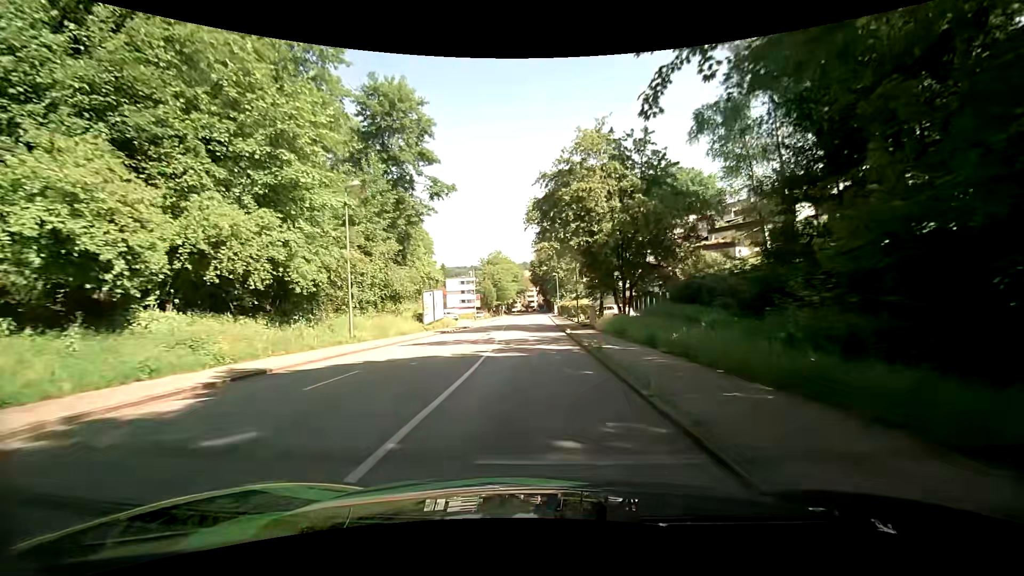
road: tertiary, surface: asphalt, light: Day
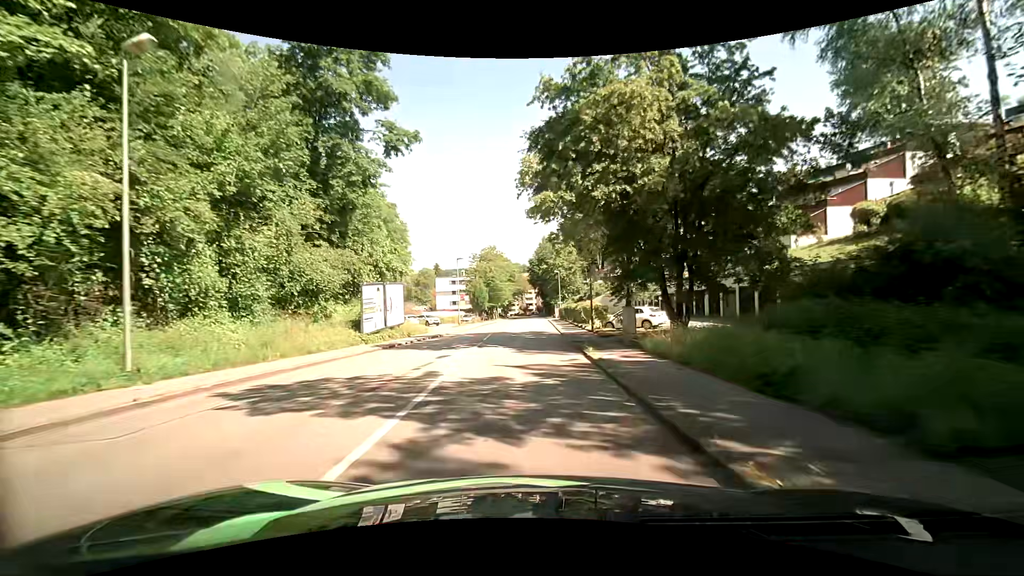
(+0.1, +13.7) m; +1°
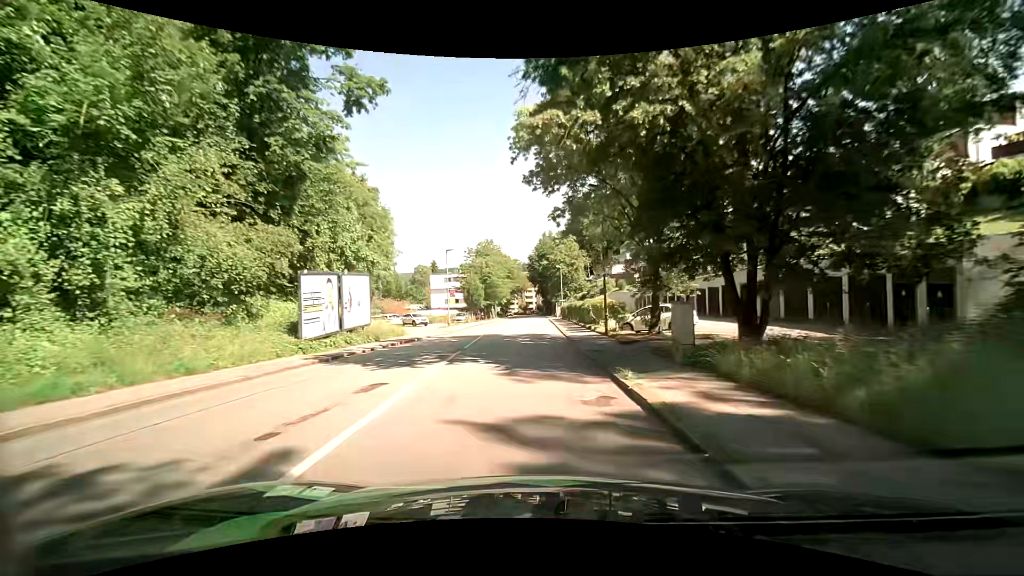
(0.0, +7.0) m; 0°
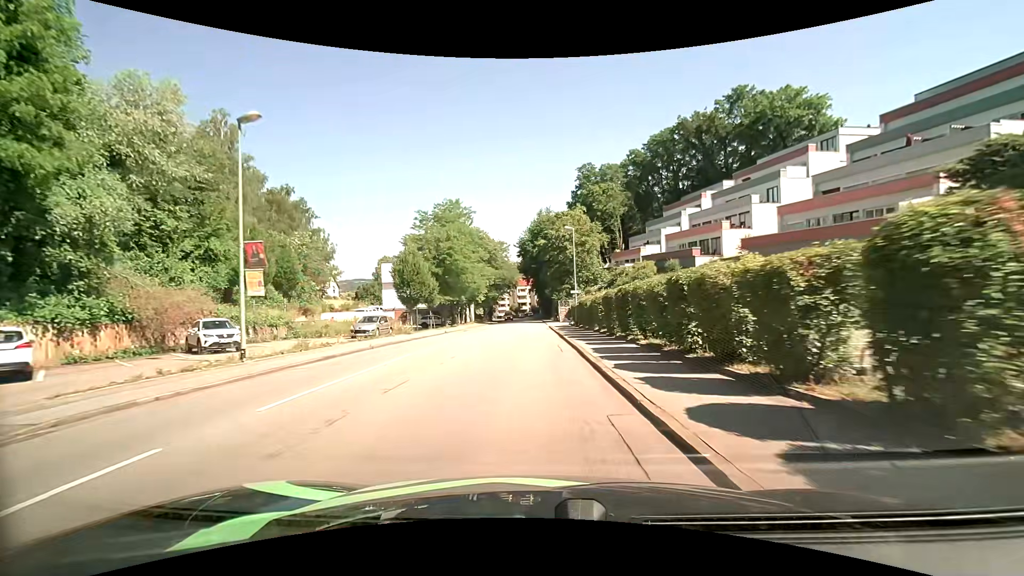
(0.0, +36.0) m; 0°
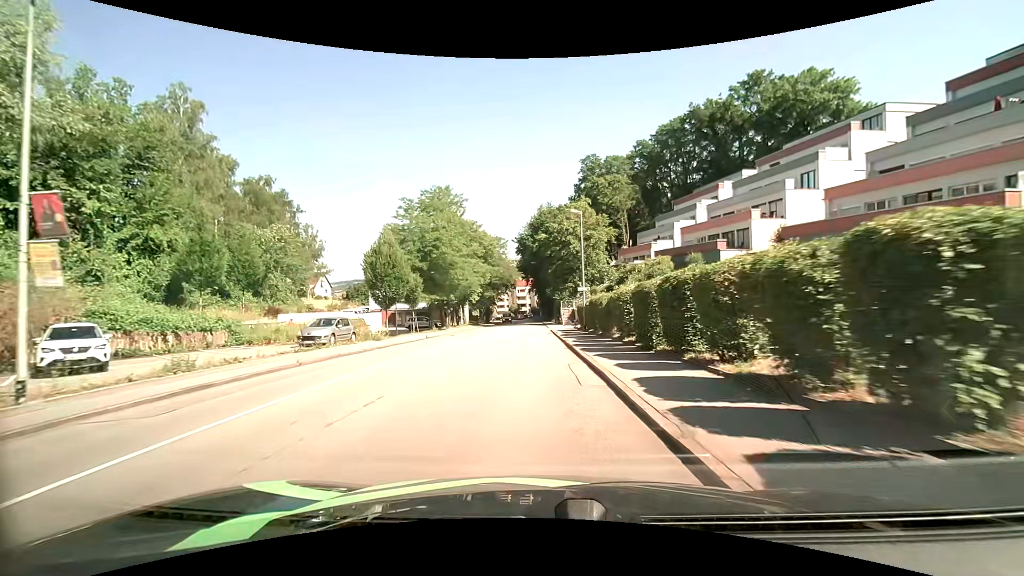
(0.0, +7.1) m; 0°
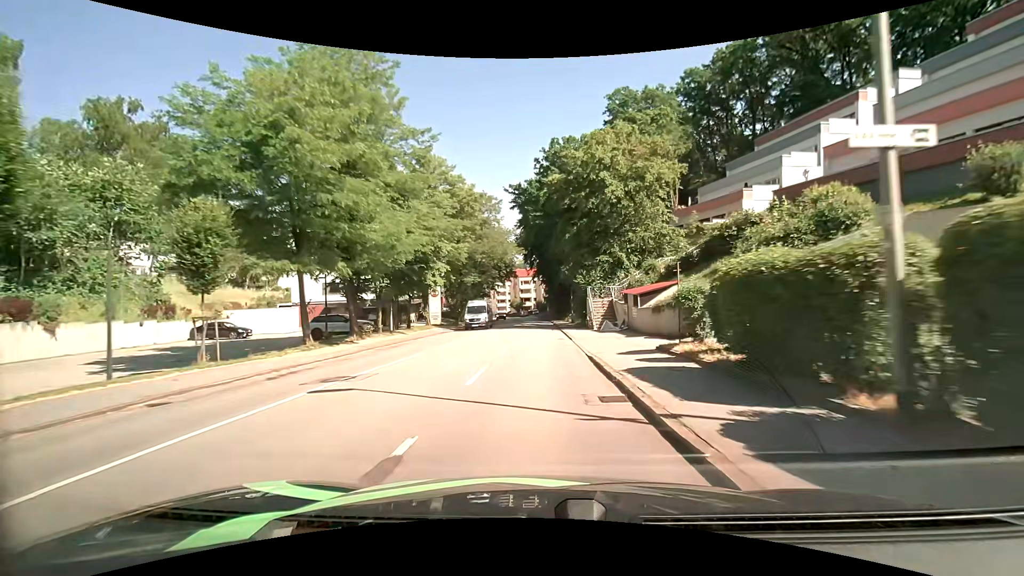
(-0.2, +28.8) m; -1°
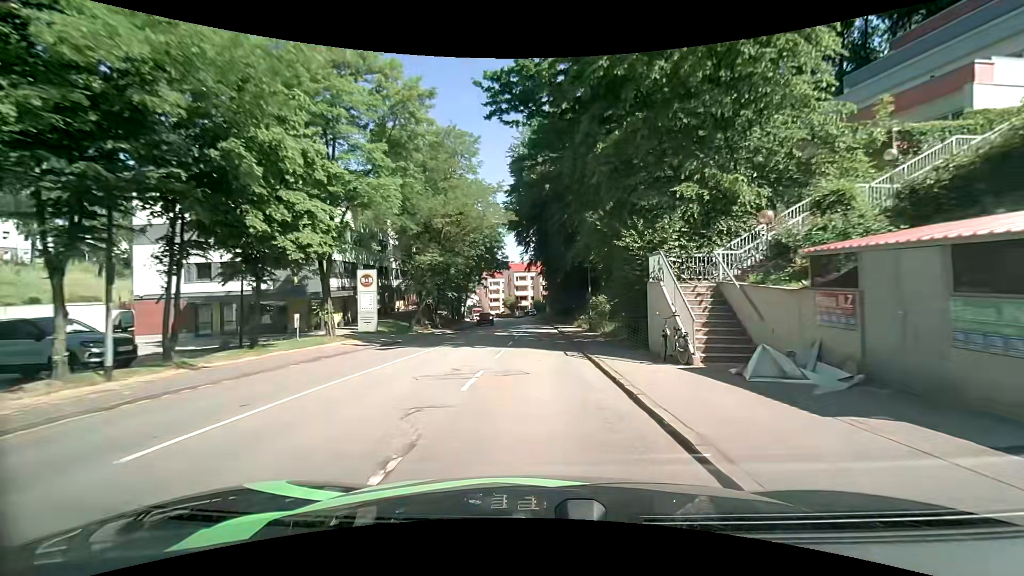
(0.0, +21.4) m; 0°
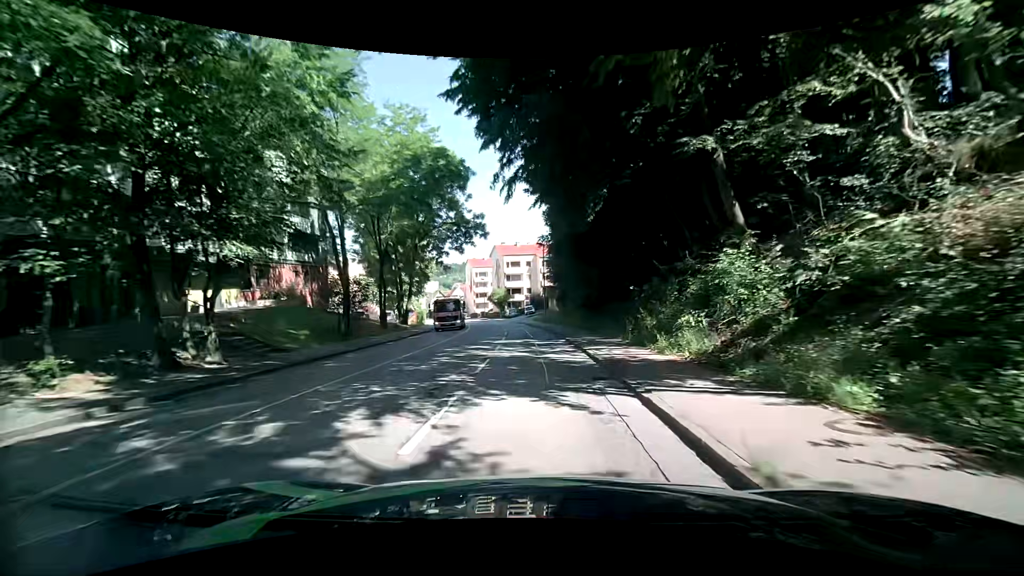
(-0.1, +34.5) m; -1°
(0, +10) (0, +20) (0, +30) (-1, +40) (-2, +50) (-3, +60) (-5, +70) (-7, +79) (-9, +89) (-12, +99) m
